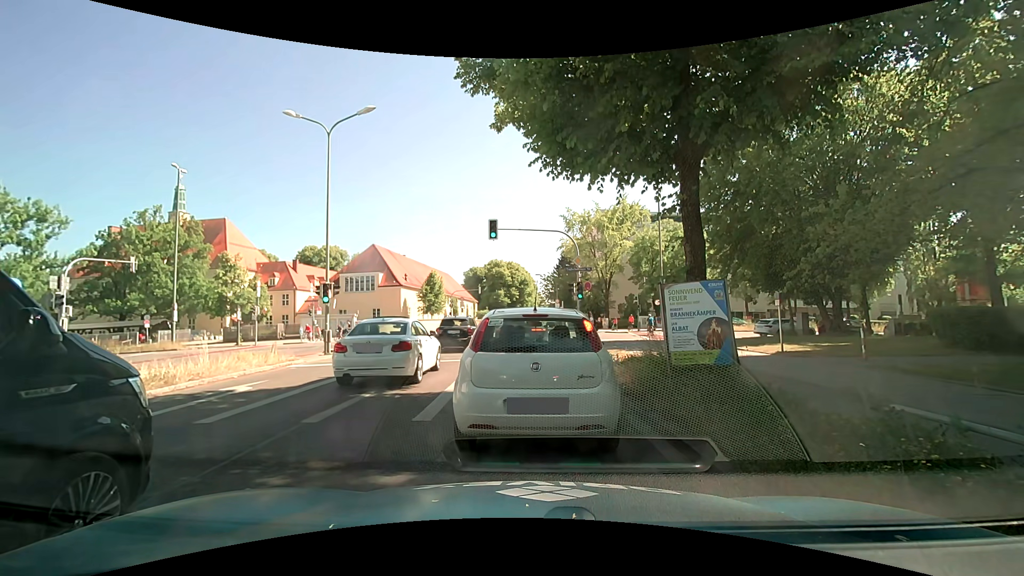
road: secondary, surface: asphalt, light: Day
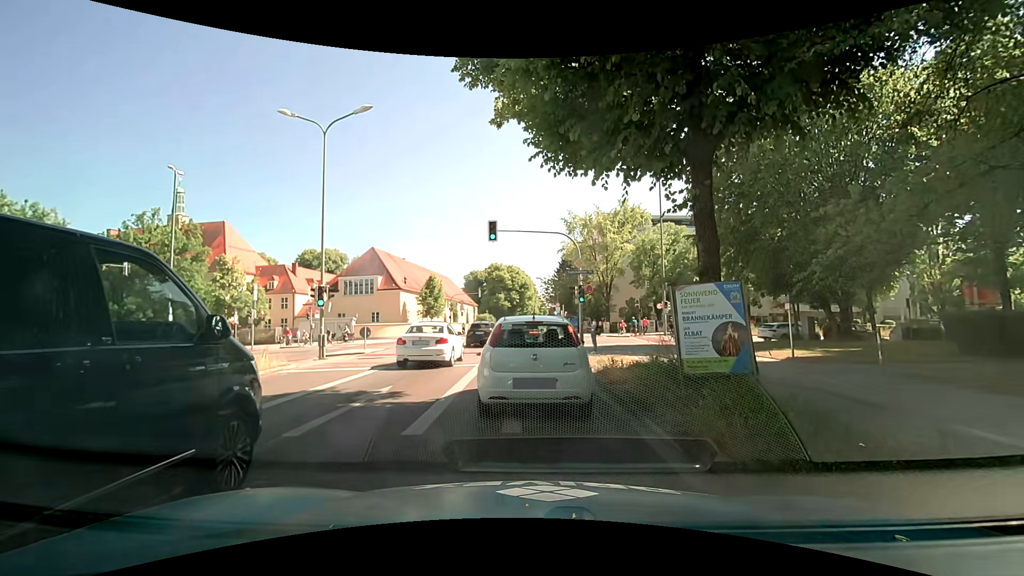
(0.0, +0.6) m; +1°
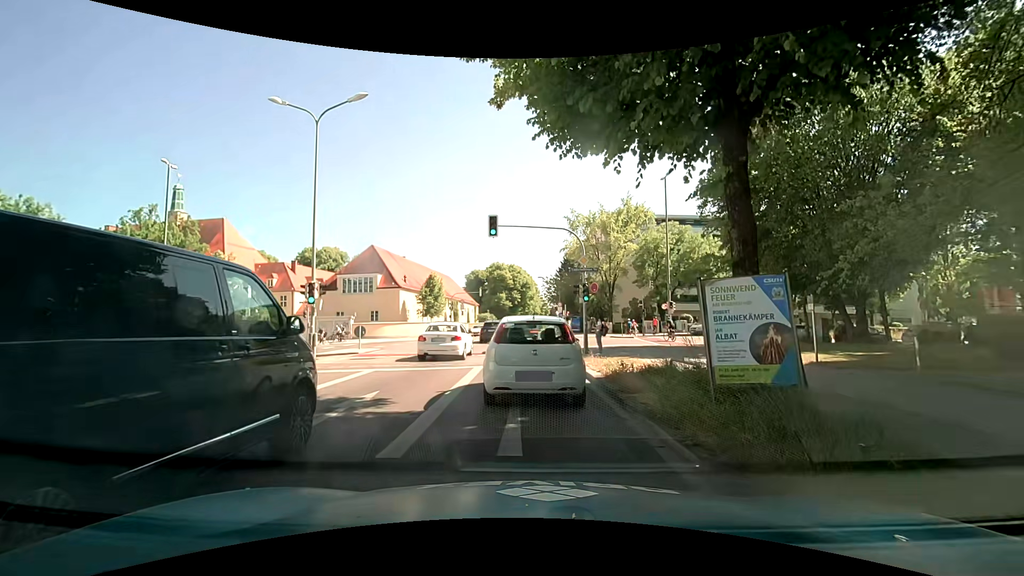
(0.0, +1.2) m; -1°
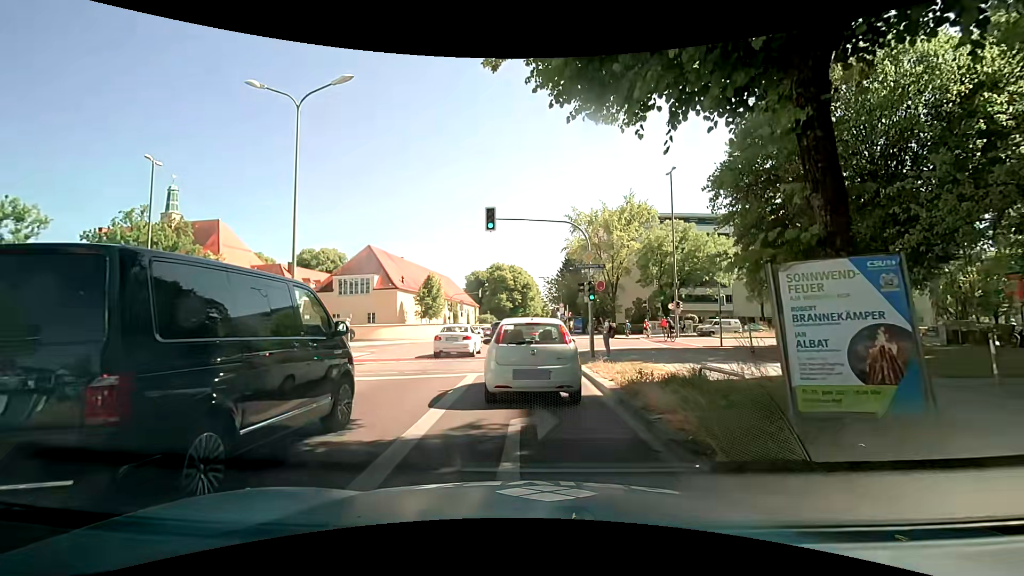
(0.0, +1.9) m; 0°
